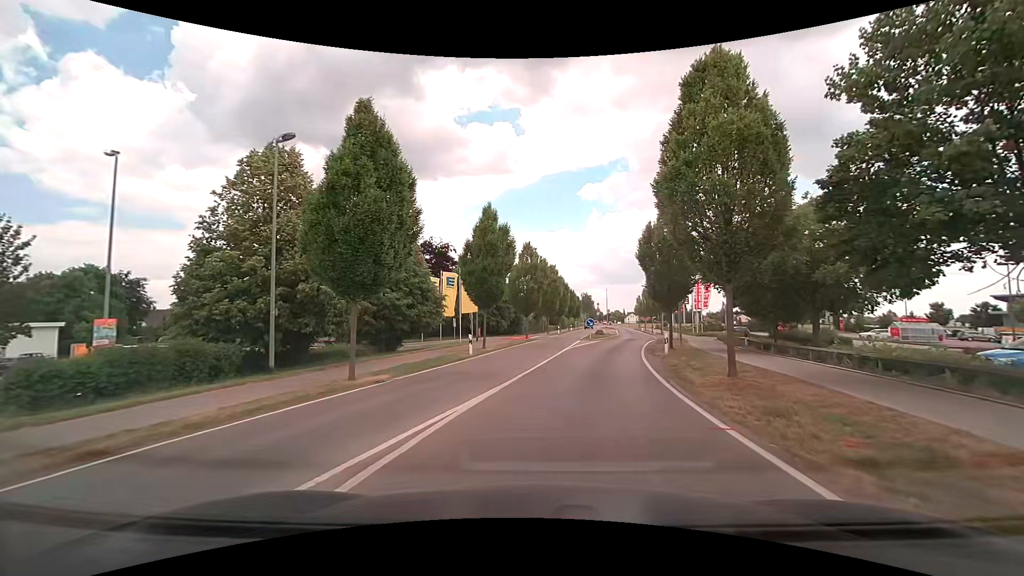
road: tertiary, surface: asphalt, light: Day
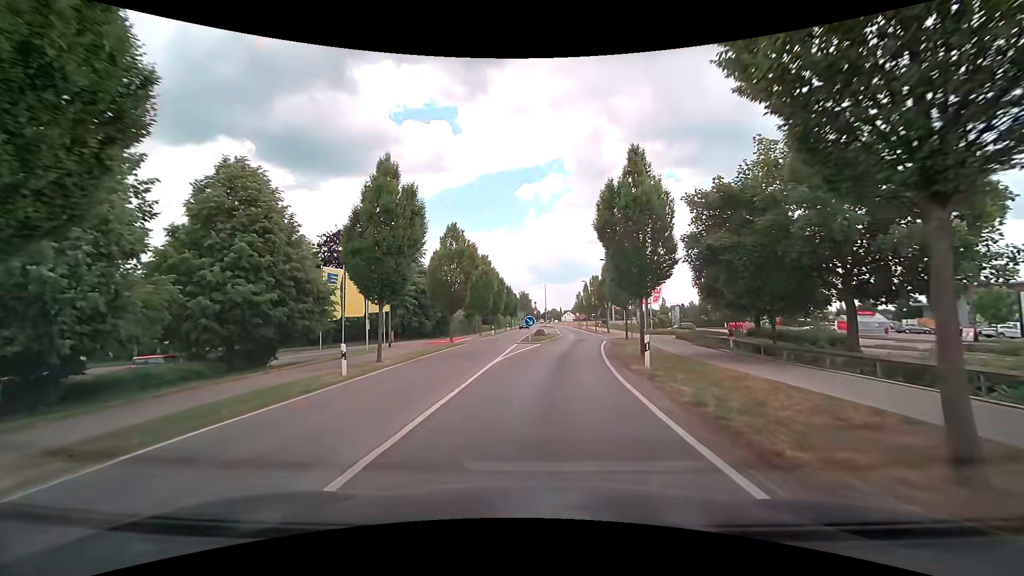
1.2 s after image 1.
(+0.5, +8.4) m; +7°
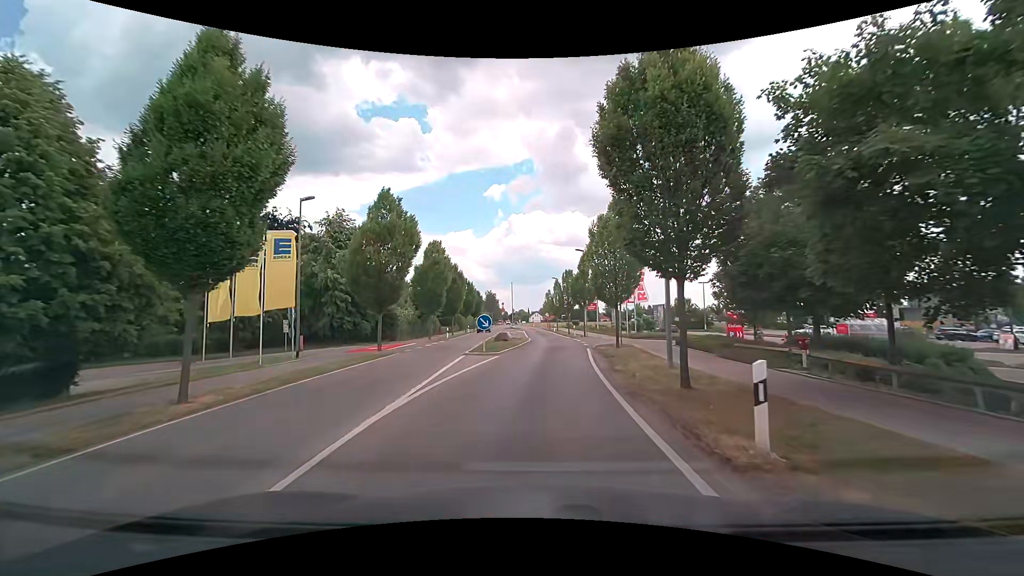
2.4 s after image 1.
(+0.3, +9.1) m; +4°
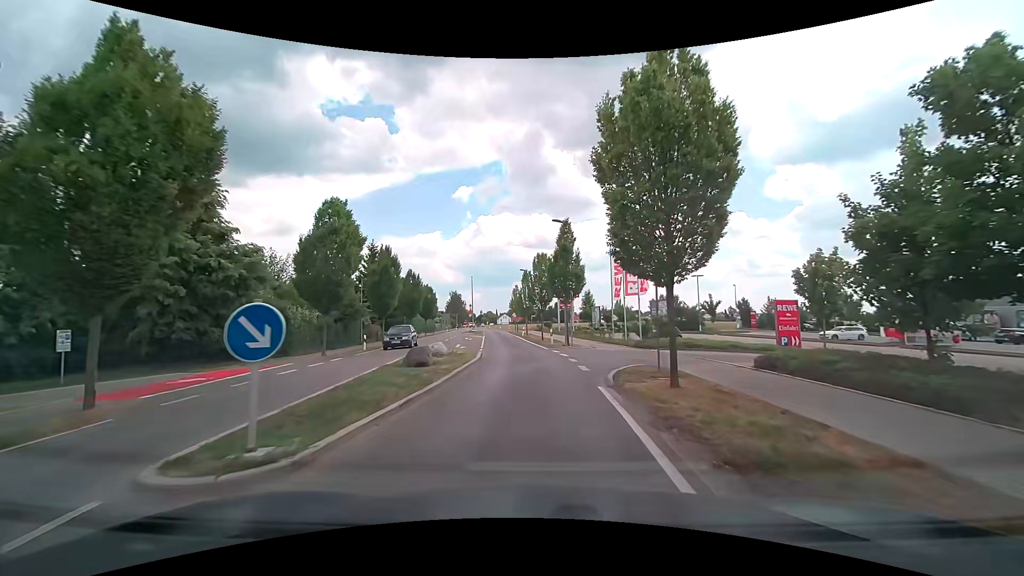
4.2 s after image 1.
(+0.4, +14.8) m; +3°
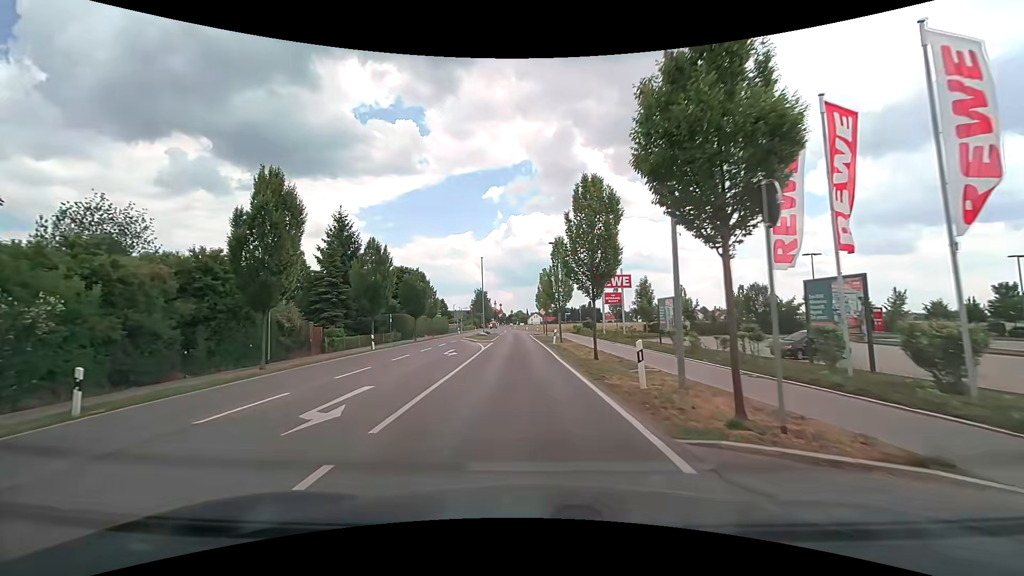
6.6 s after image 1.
(-0.2, +21.7) m; -3°
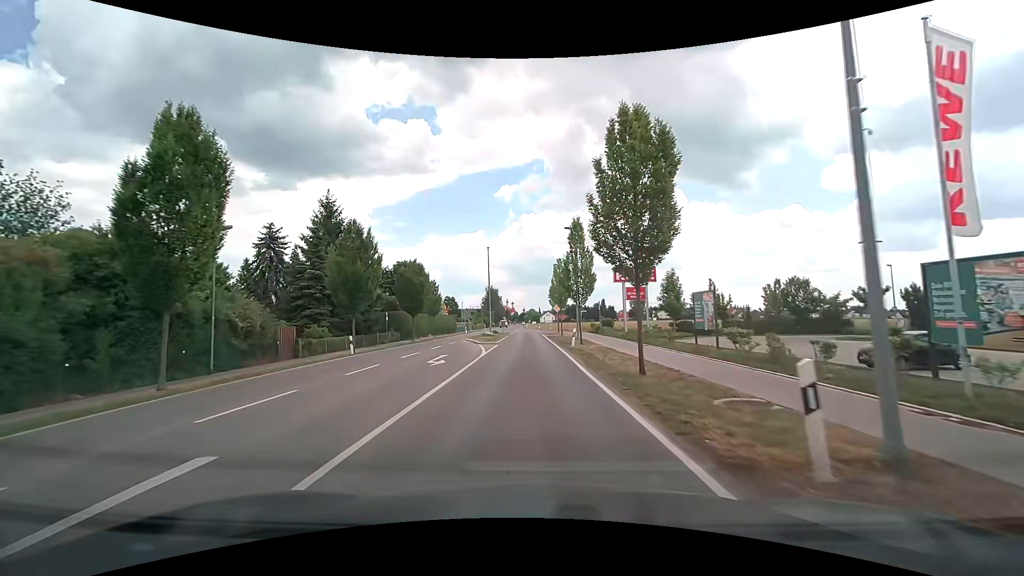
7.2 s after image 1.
(-0.1, +6.1) m; -1°
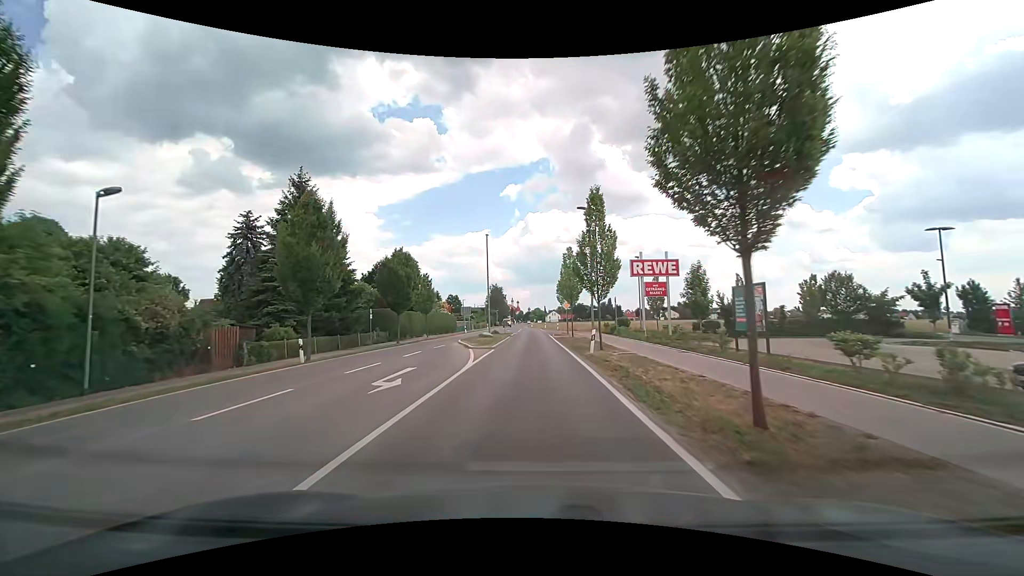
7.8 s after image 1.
(0.0, +6.4) m; 0°
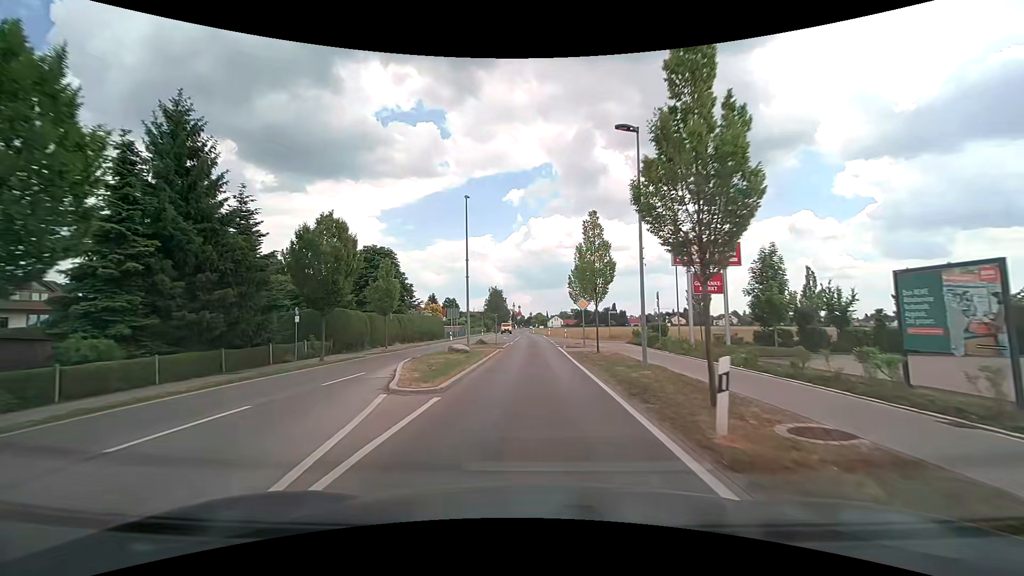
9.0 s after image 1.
(-0.1, +13.8) m; -1°
(0, +10) (0, +20) (0, +30) (0, +40) (0, +50) (0, +60) (-1, +70) (-1, +80) (-2, +90) (-3, +100) m
